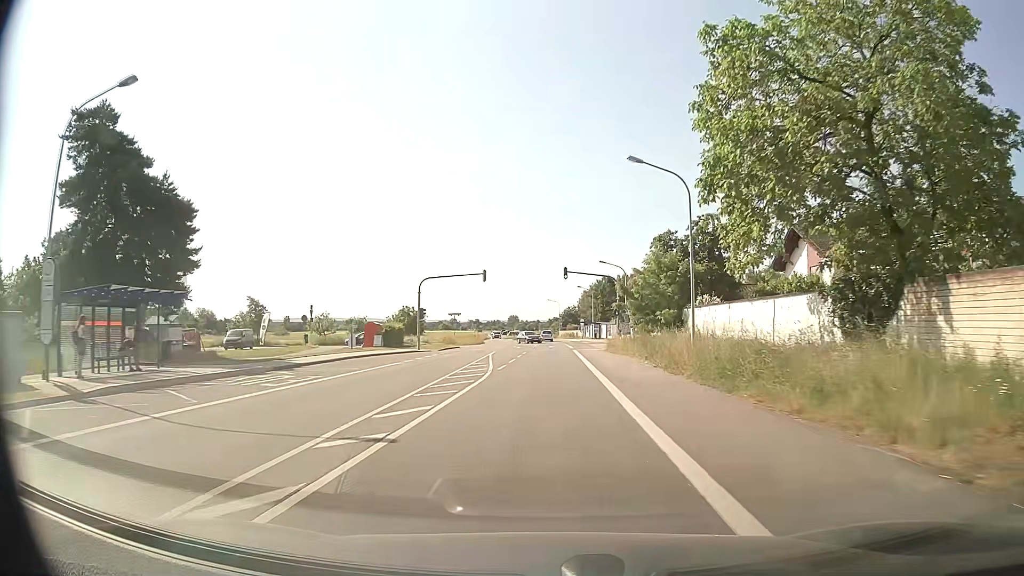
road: primary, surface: asphalt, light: Day
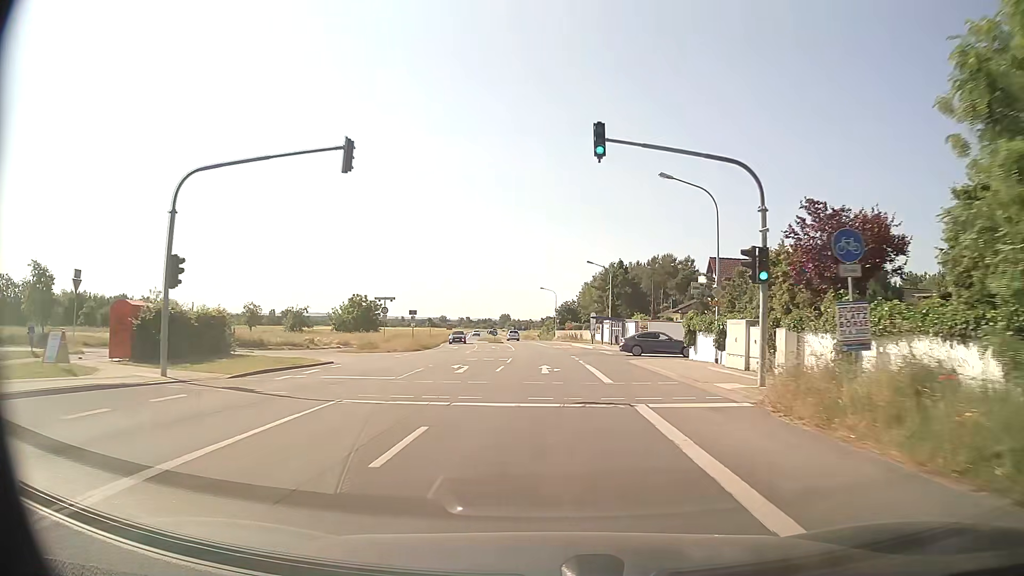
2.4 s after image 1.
(+0.4, +35.9) m; +1°
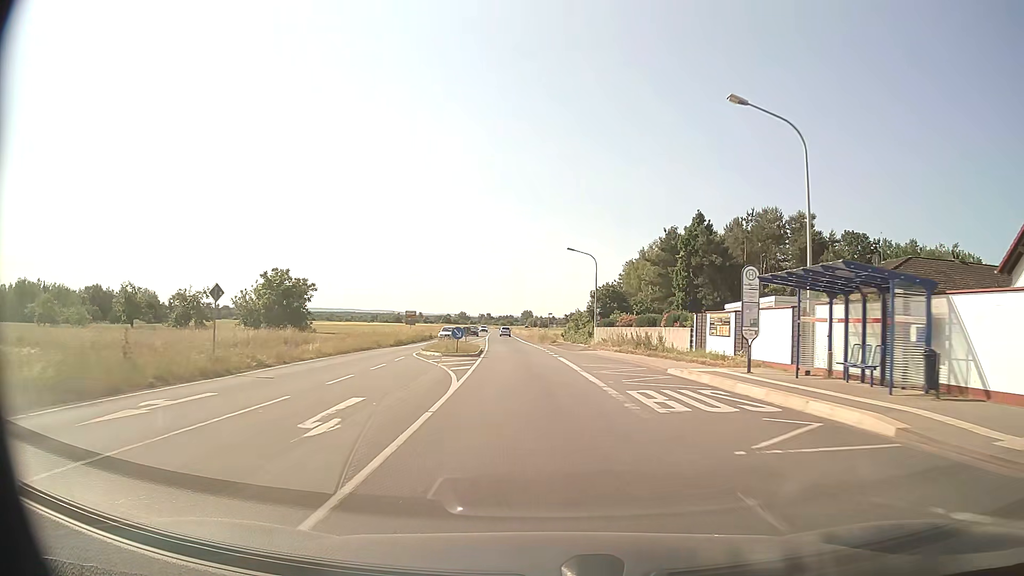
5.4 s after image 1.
(-0.4, +45.9) m; -2°
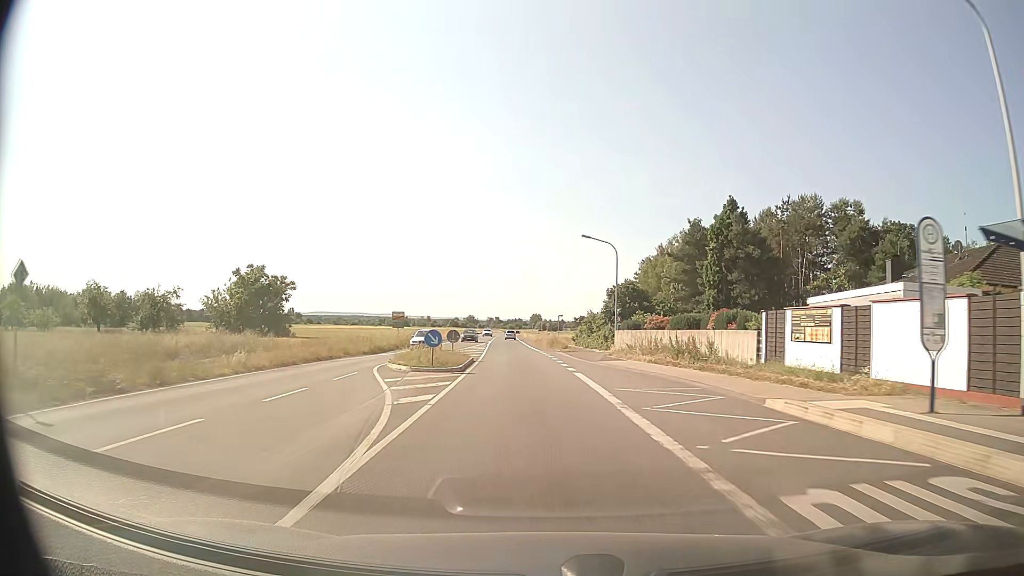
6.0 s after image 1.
(0.0, +9.3) m; -1°
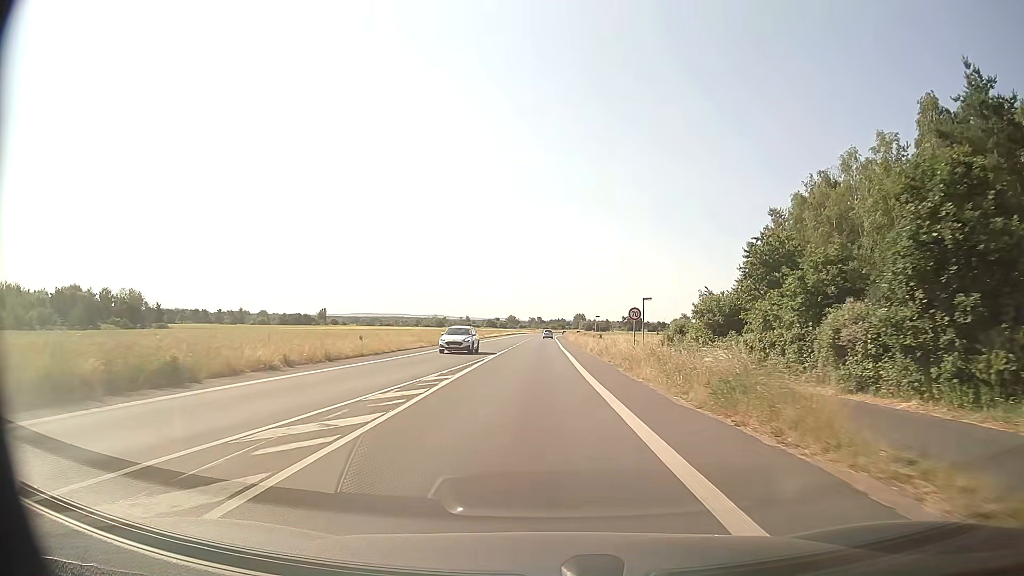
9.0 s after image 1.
(-1.6, +47.6) m; -4°
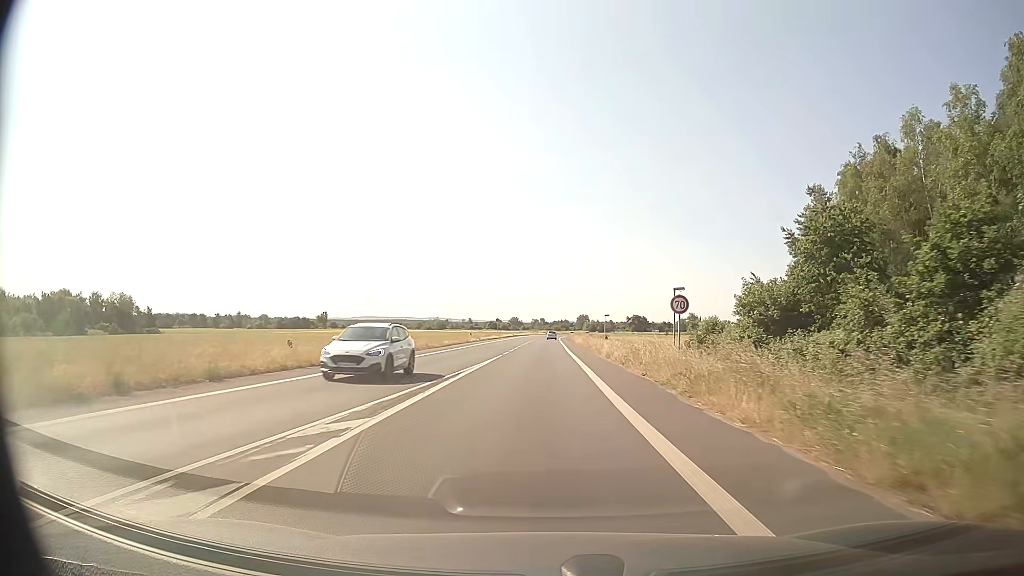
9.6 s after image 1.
(0.0, +9.9) m; 0°
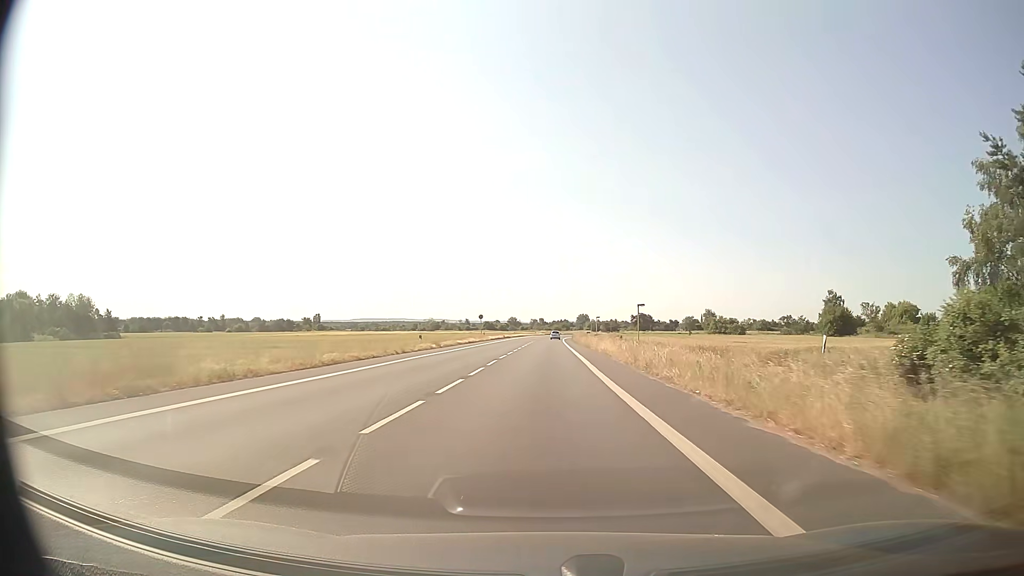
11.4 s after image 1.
(-0.1, +30.7) m; 0°
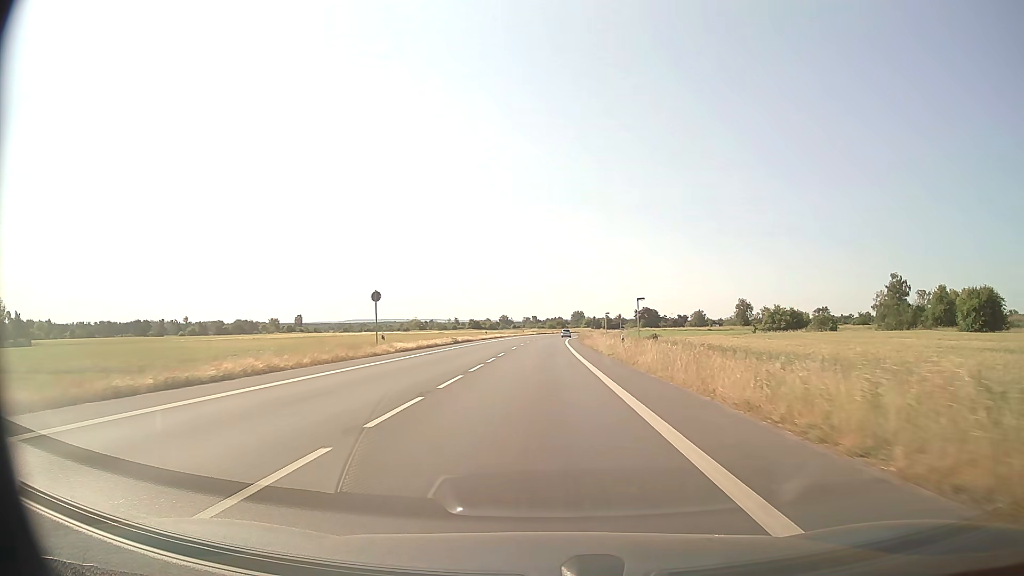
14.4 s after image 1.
(+0.5, +53.6) m; +1°
(0, +10) (0, +20) (0, +30) (0, +40) (0, +50) (0, +60) (+1, +70) (+1, +80) (+1, +90) (+1, +100) m
